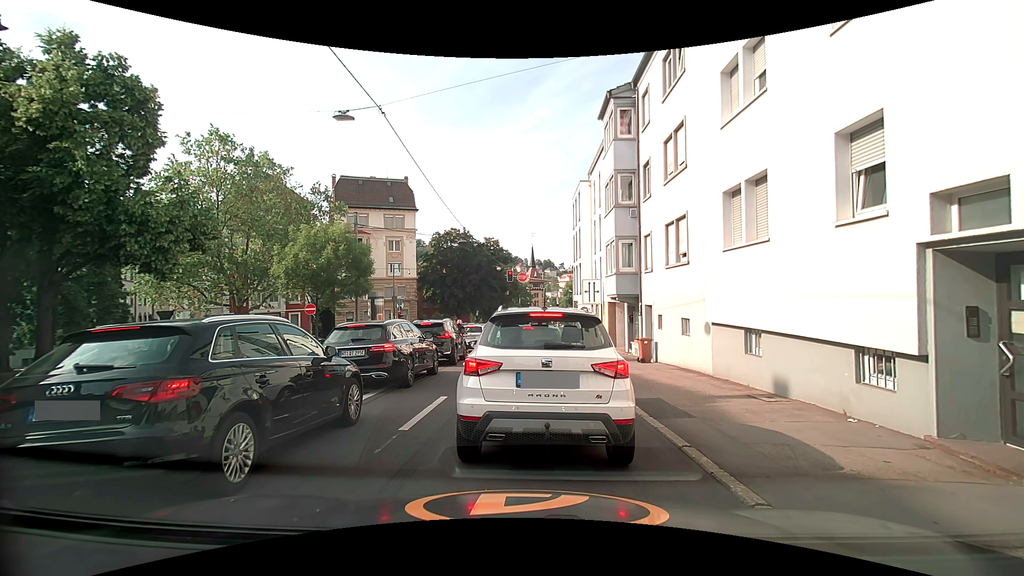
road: secondary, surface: asphalt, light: Day
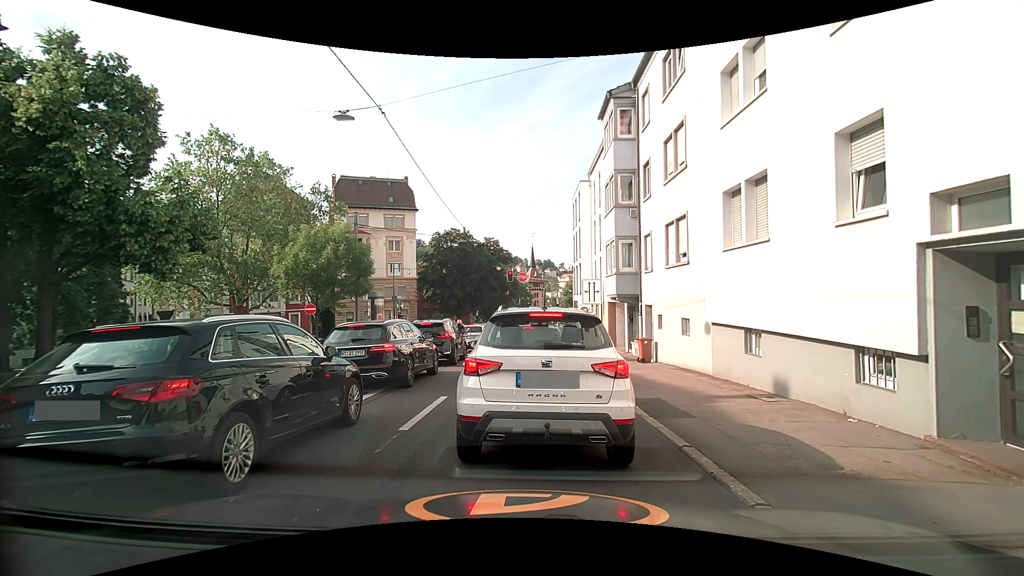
(0.0, 0.0) m; 0°
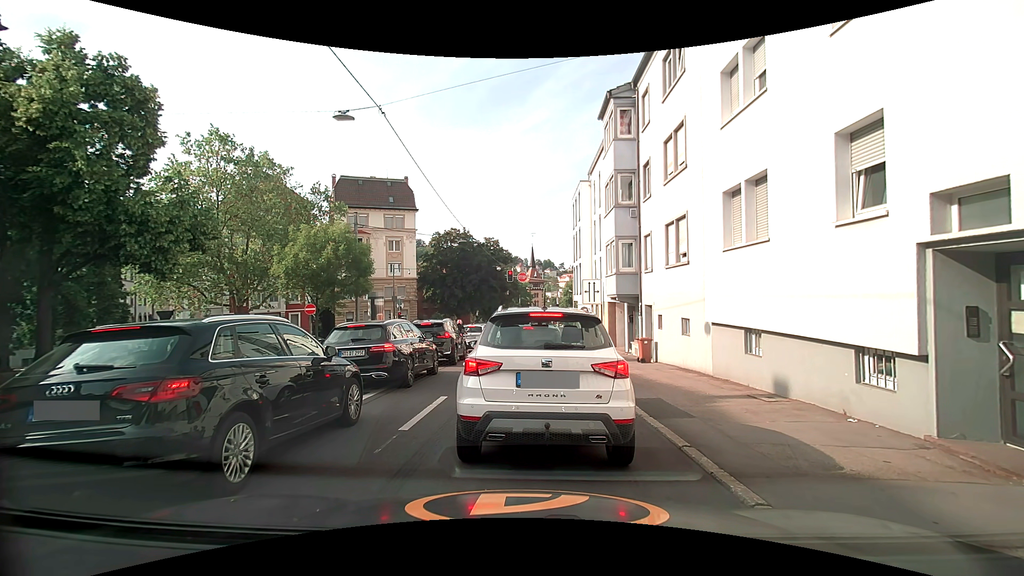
(0.0, 0.0) m; 0°
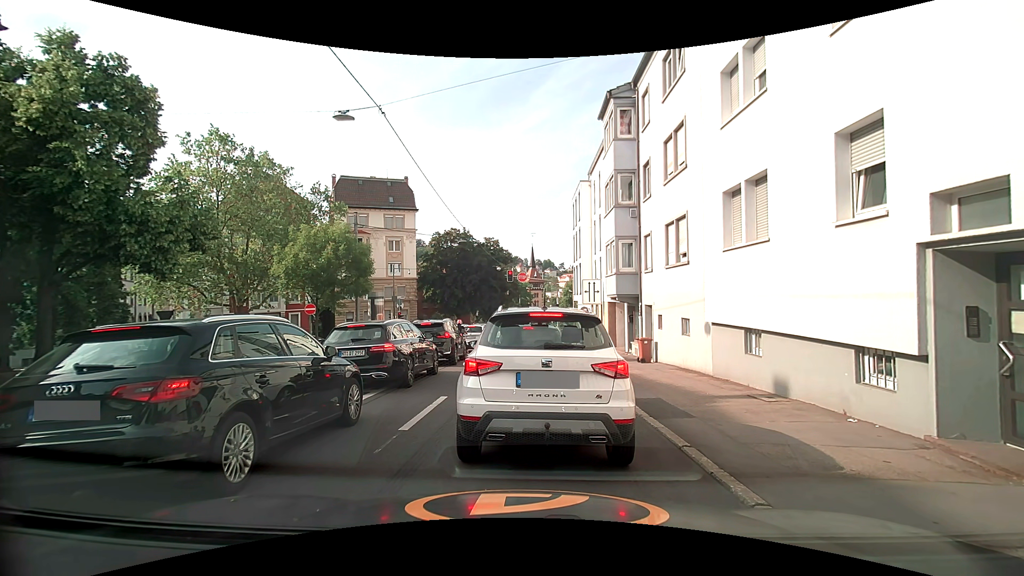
(0.0, 0.0) m; 0°
